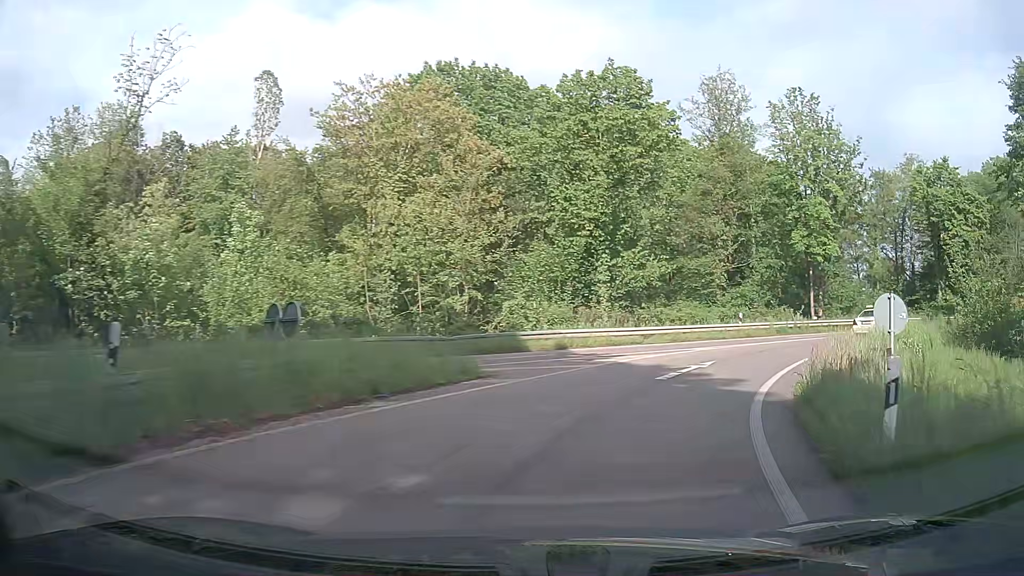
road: trunk_link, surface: asphalt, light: Day
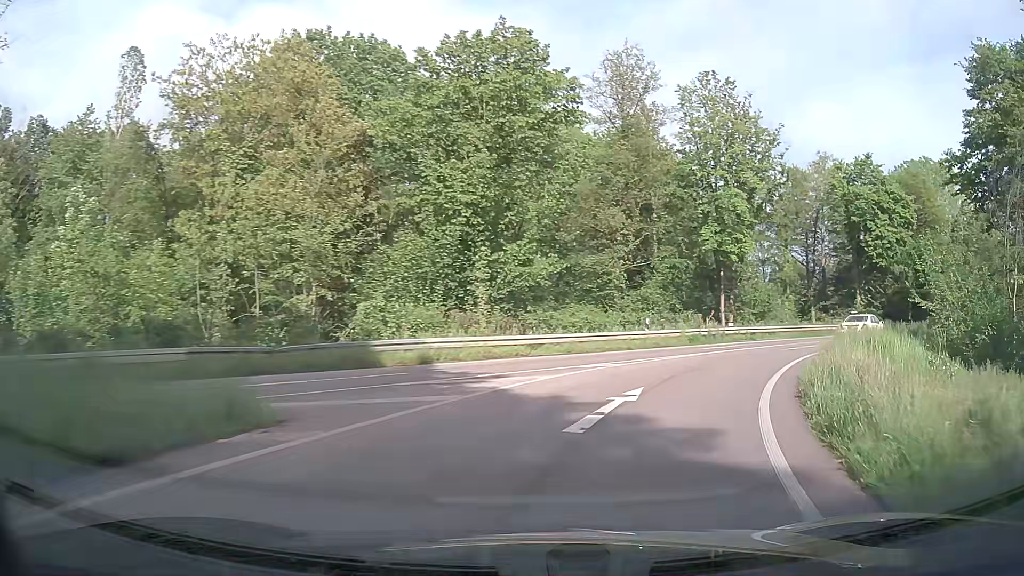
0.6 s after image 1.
(+0.5, +6.1) m; +10°
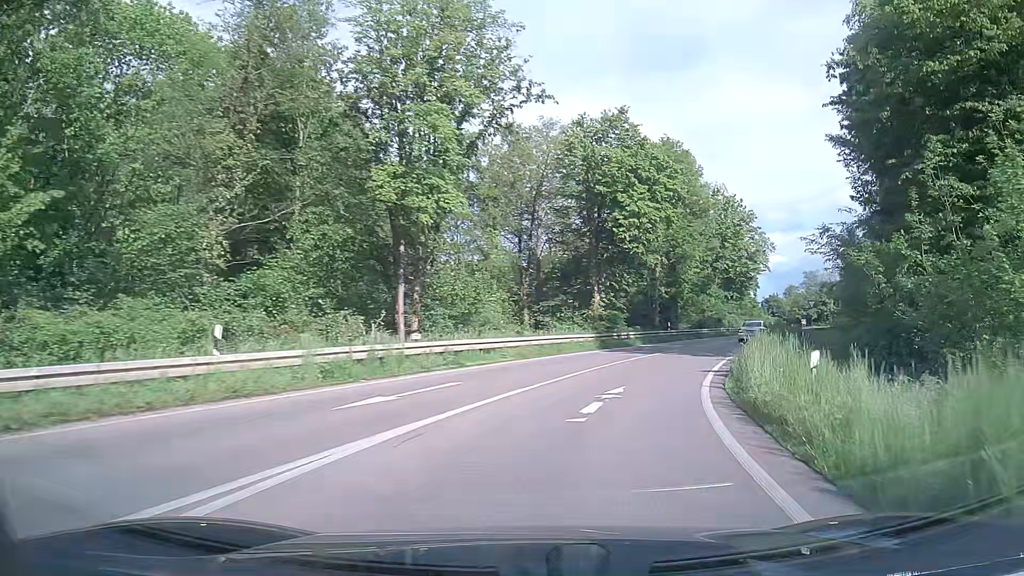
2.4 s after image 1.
(+4.5, +17.6) m; +27°
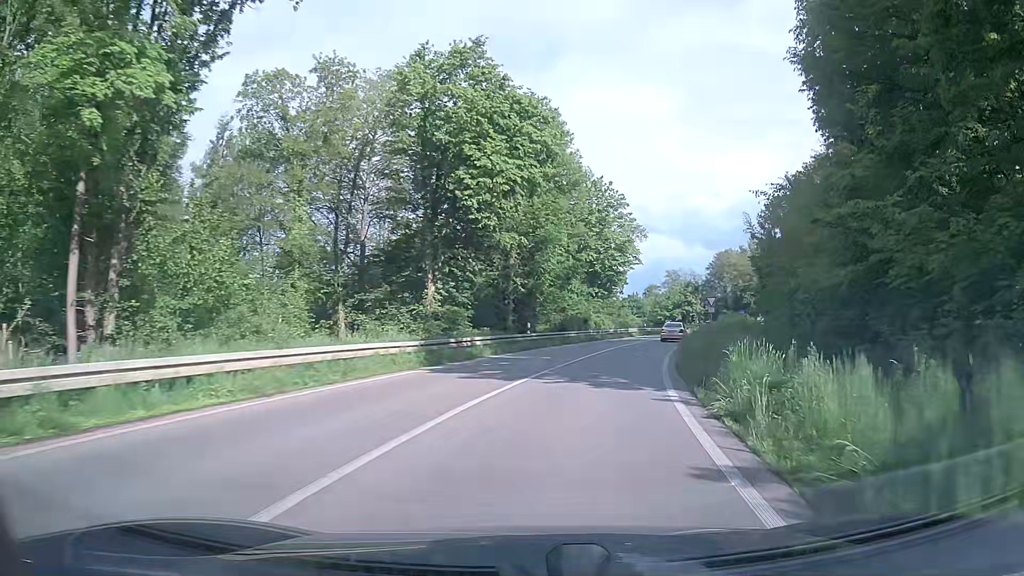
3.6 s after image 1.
(+1.6, +12.7) m; +14°
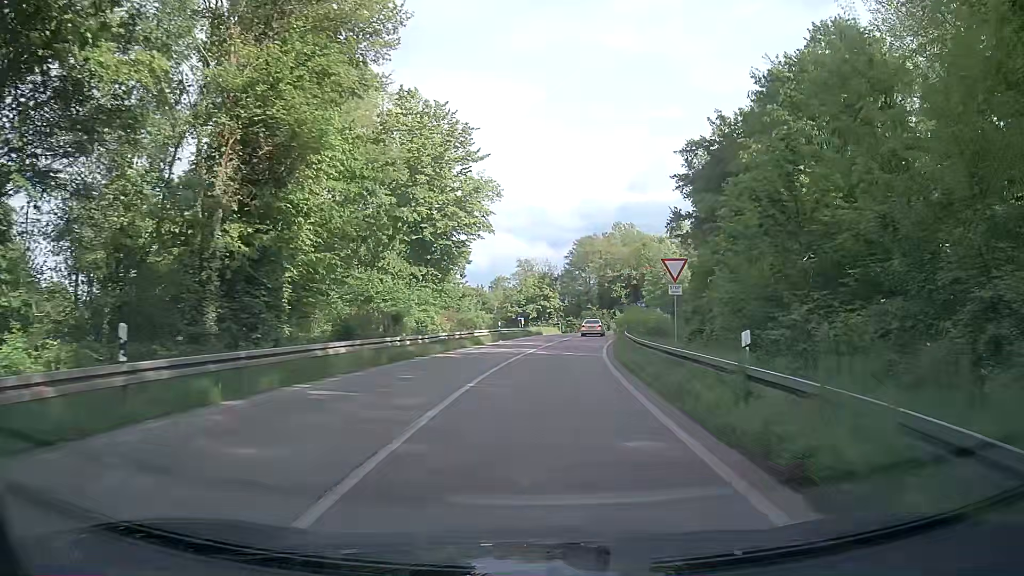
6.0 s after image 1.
(+3.2, +27.1) m; +12°
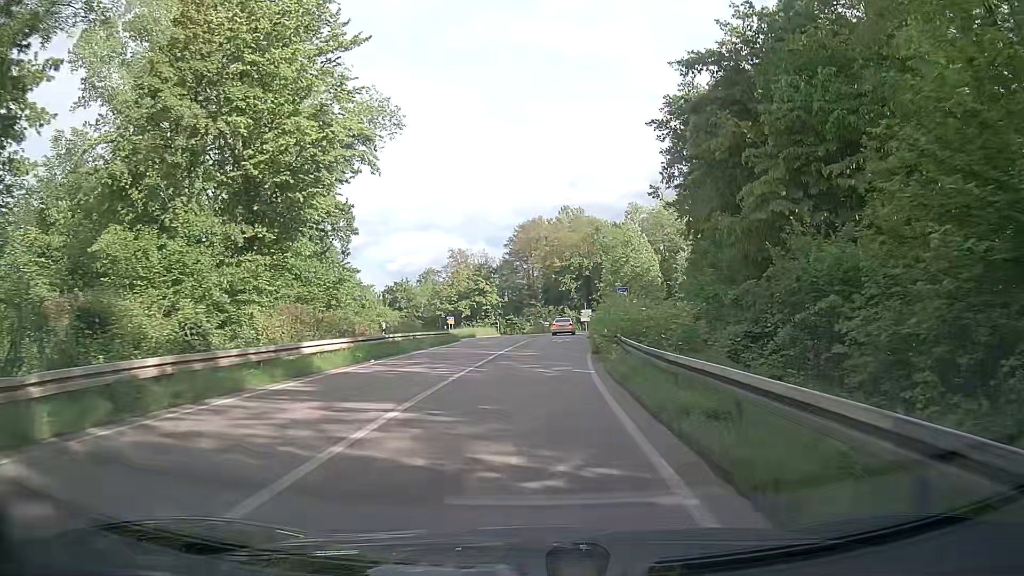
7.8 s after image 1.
(+1.2, +21.5) m; +5°
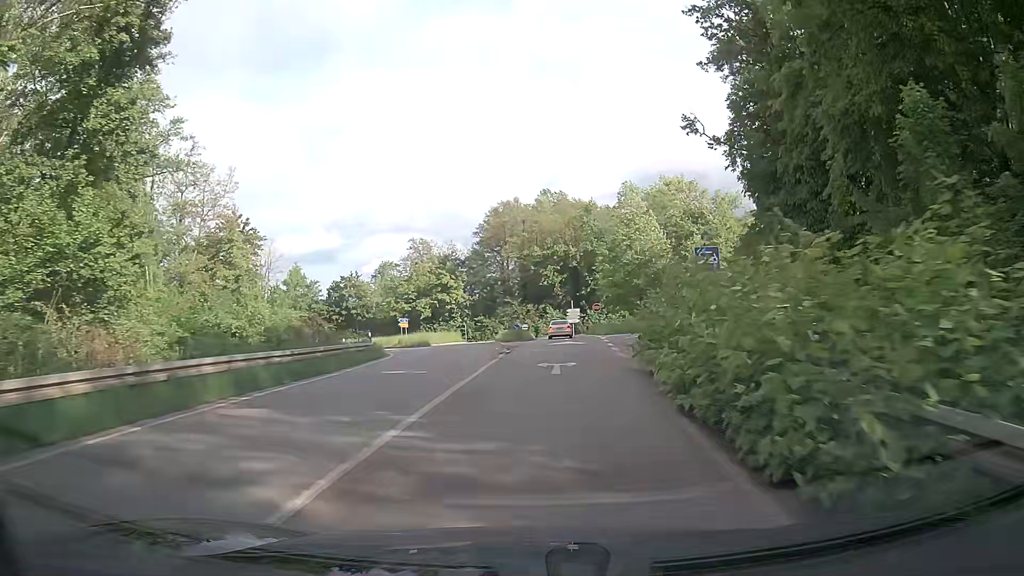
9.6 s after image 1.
(+0.3, +21.0) m; +2°
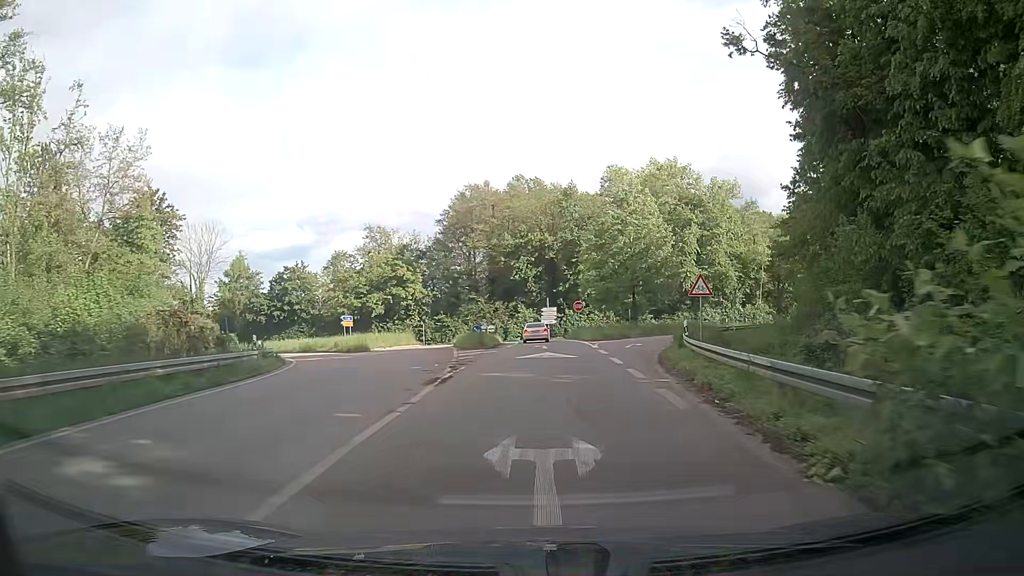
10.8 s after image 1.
(+0.2, +12.9) m; +1°
(0, +10) (+1, +20) (+2, +30) (+2, +40) (+2, +50) (+2, +60) (-2, +69) (-11, +74) (-20, +76) (-30, +78) m
